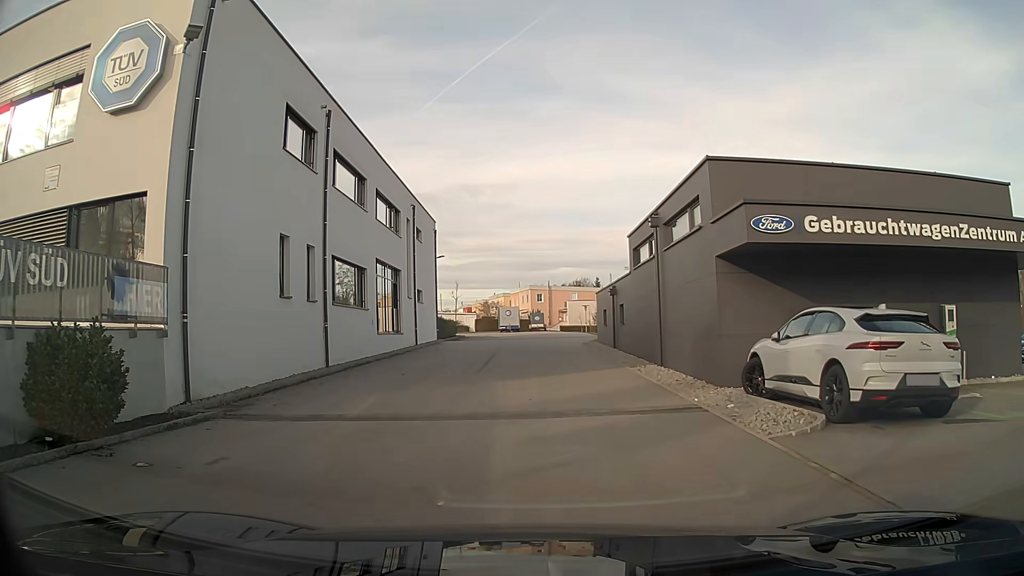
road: secondary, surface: asphalt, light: Day
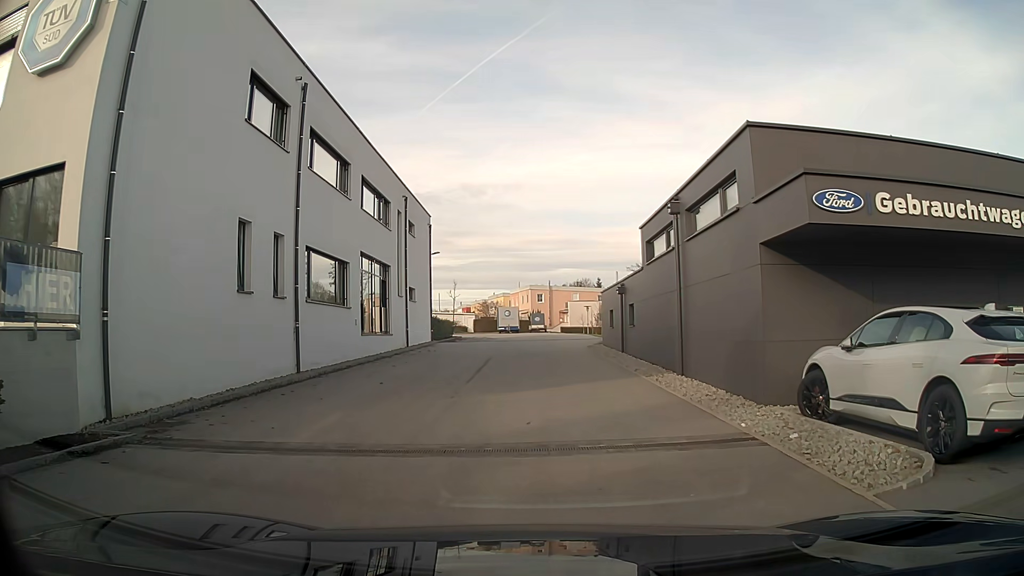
(0.0, +2.5) m; 0°
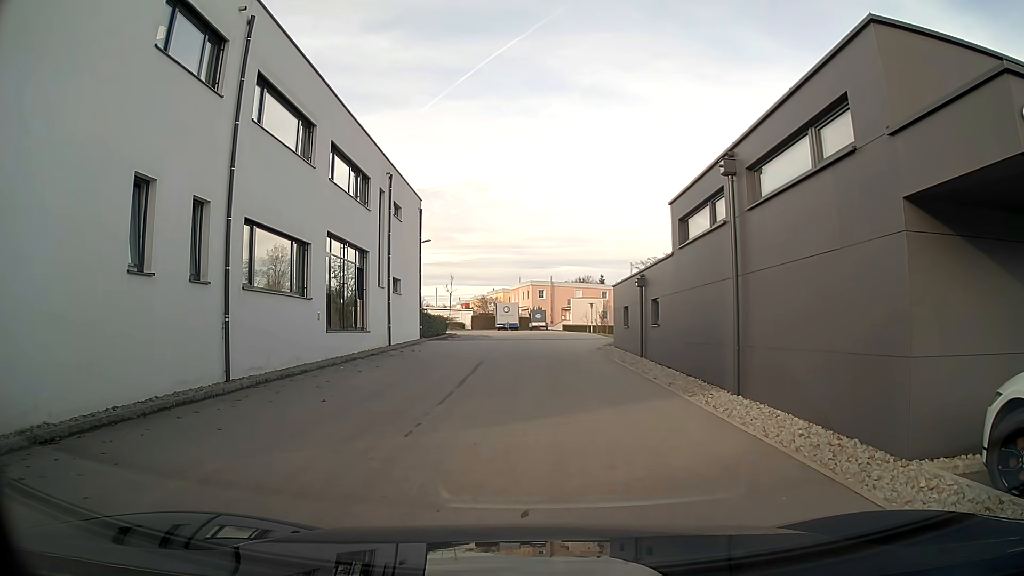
(0.0, +4.3) m; -1°
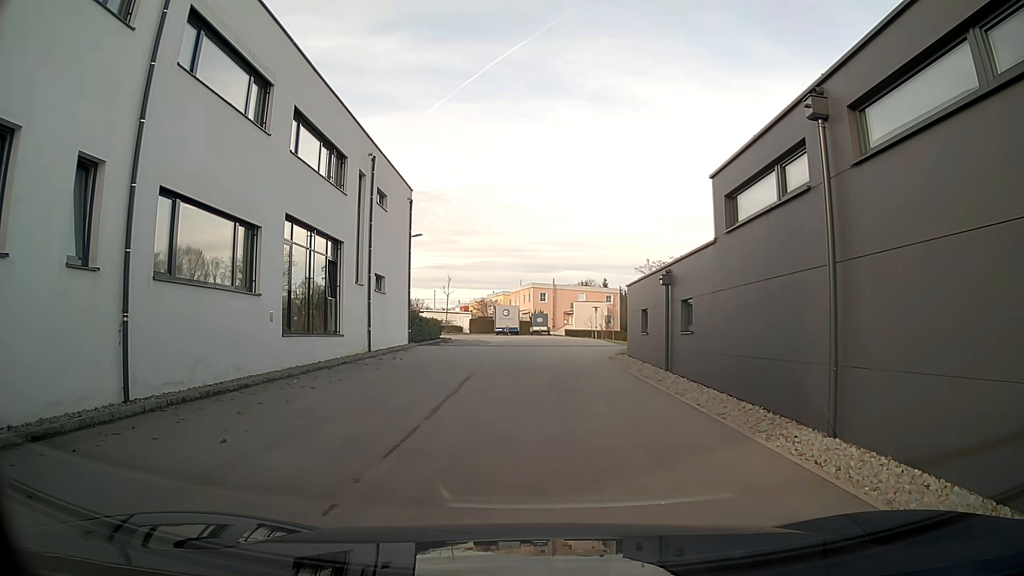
(0.0, +3.8) m; +1°
(0, +10) (0, +20) (0, +30) (0, +40) (+1, +50) (-5, +58) (-14, +58) (-21, +51) (-25, +42) (-28, +33) m
